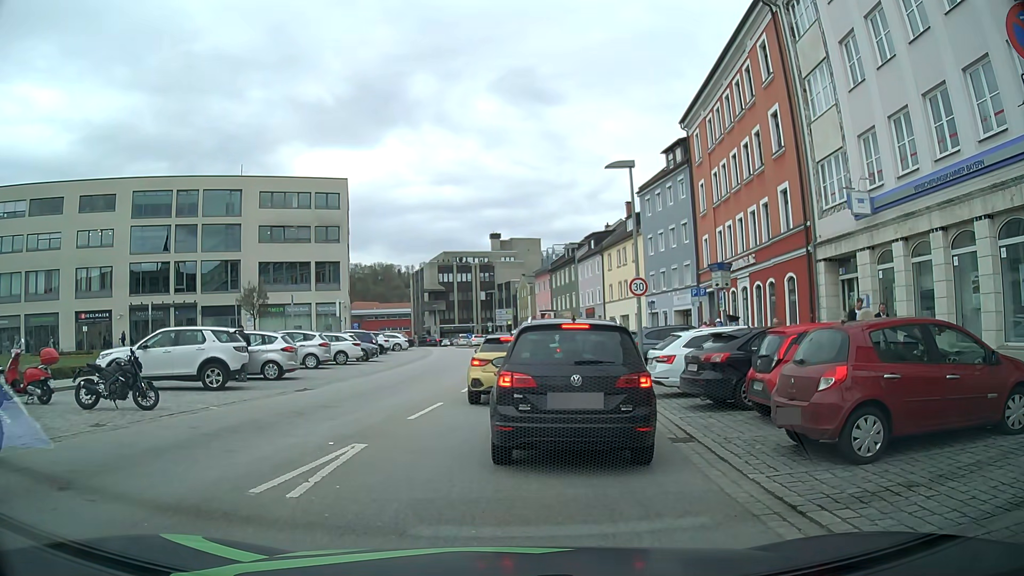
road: tertiary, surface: asphalt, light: Day
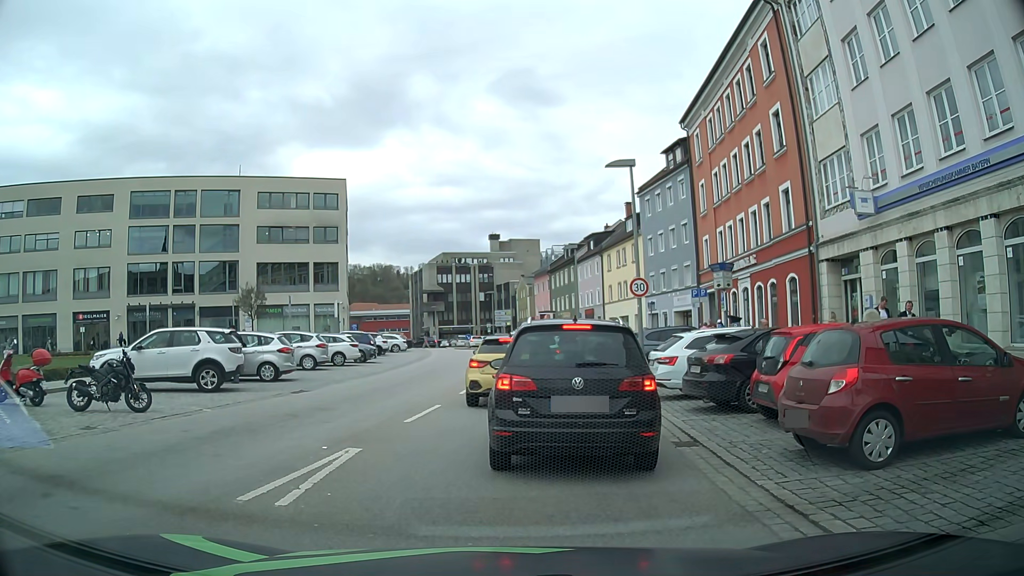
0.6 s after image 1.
(0.0, +0.3) m; 0°
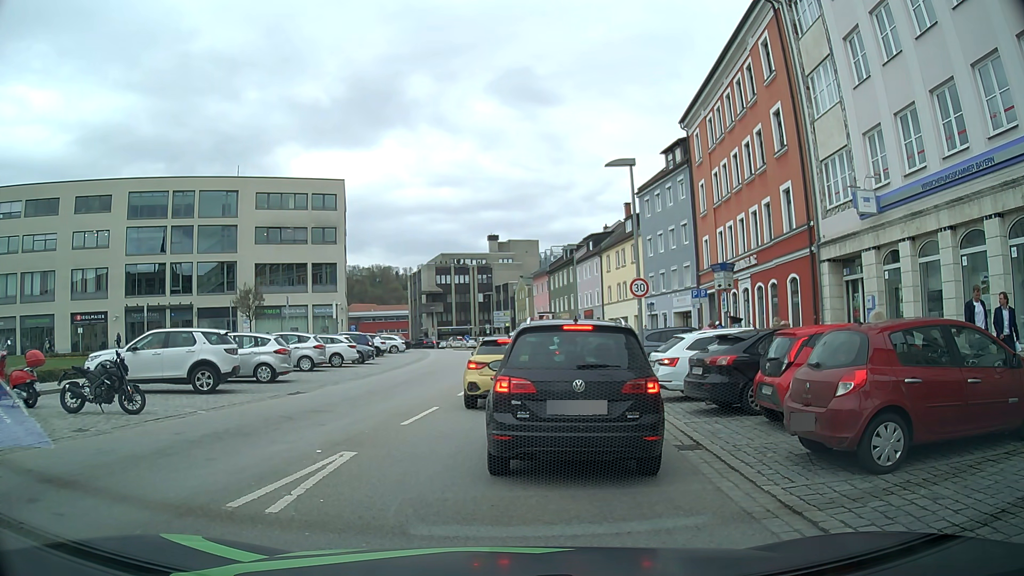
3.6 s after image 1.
(0.0, +0.3) m; 0°
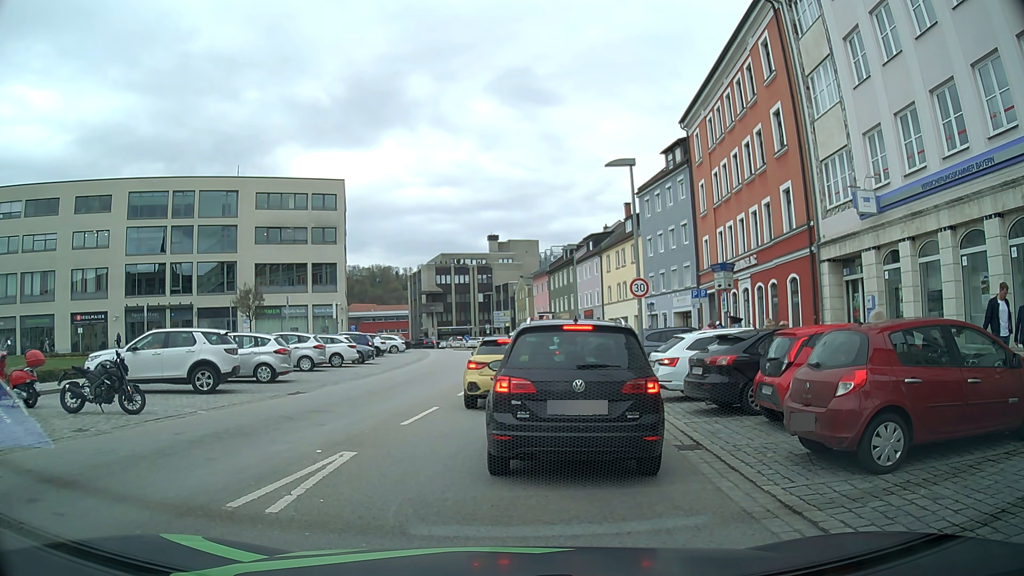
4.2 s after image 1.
(0.0, 0.0) m; 0°
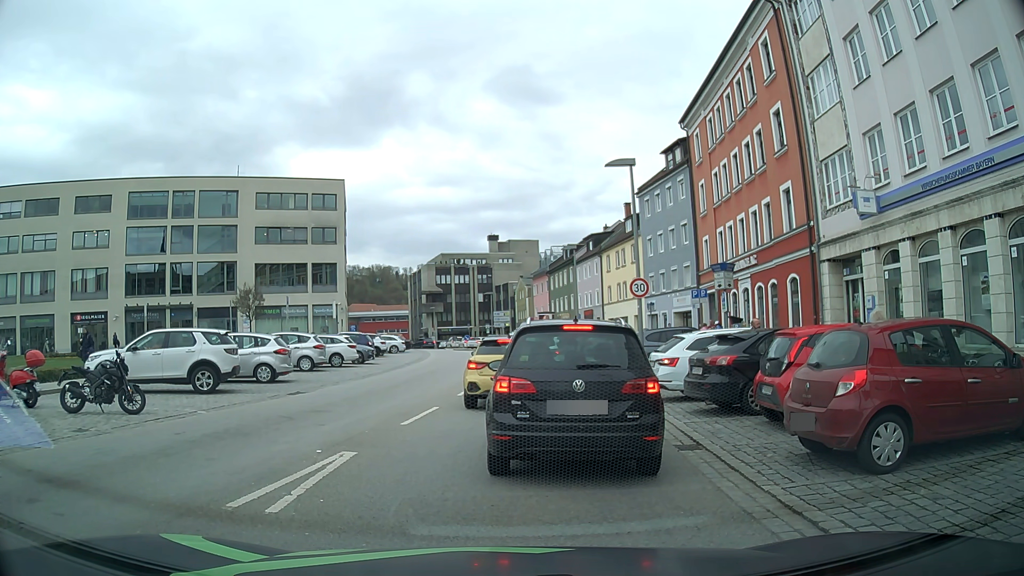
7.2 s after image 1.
(0.0, 0.0) m; 0°
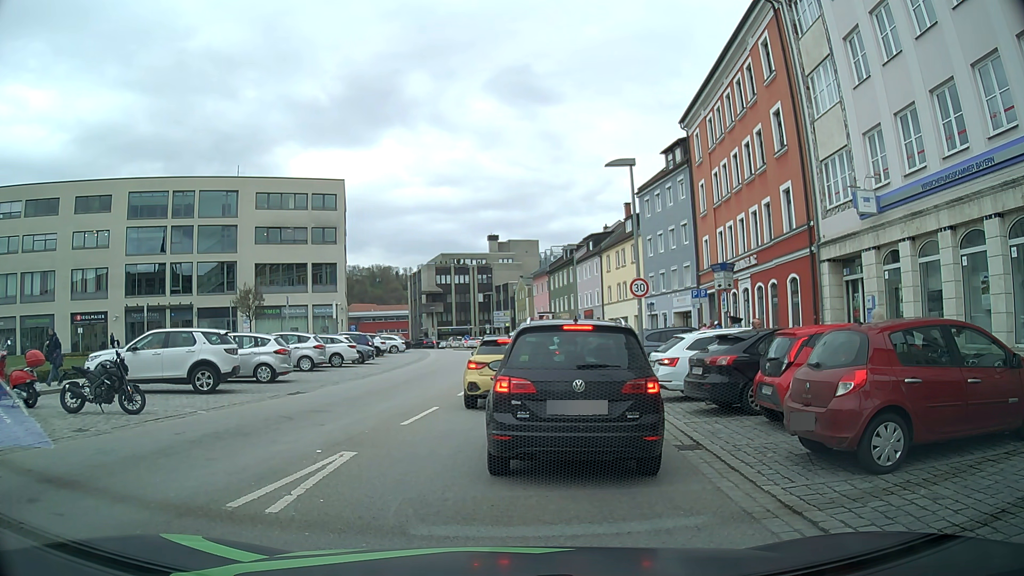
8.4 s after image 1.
(0.0, 0.0) m; 0°
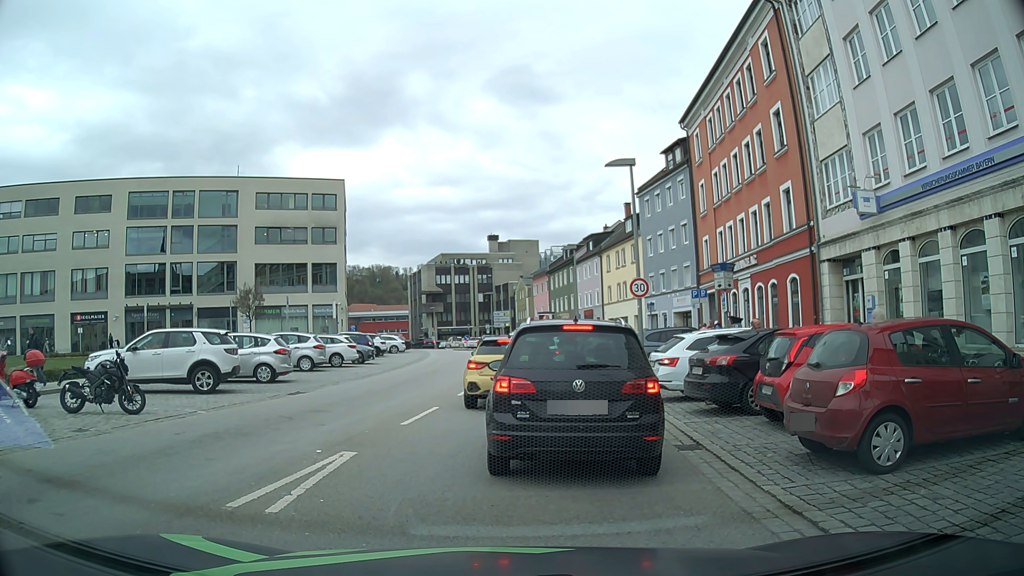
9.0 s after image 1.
(0.0, 0.0) m; 0°
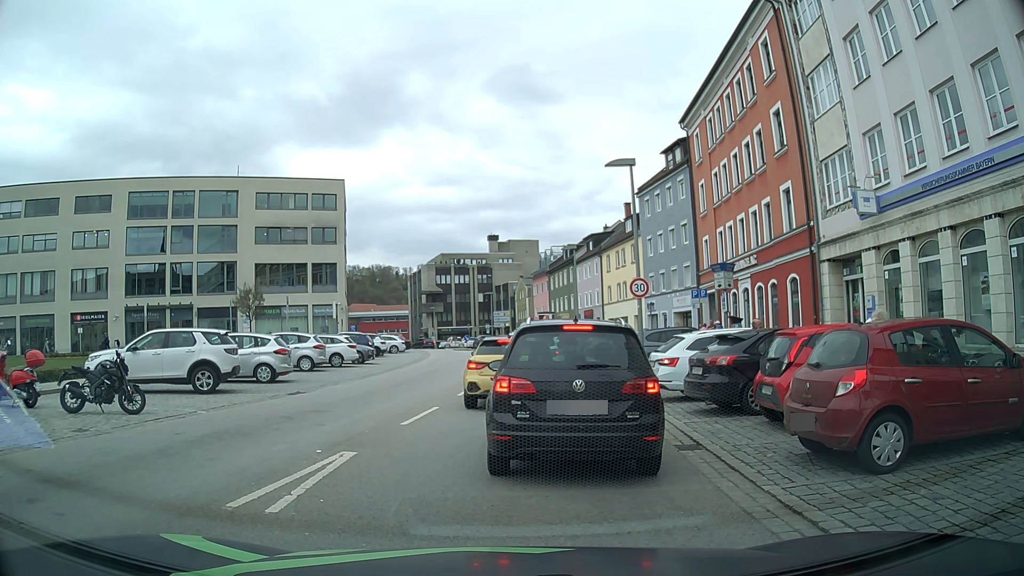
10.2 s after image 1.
(0.0, 0.0) m; 0°
